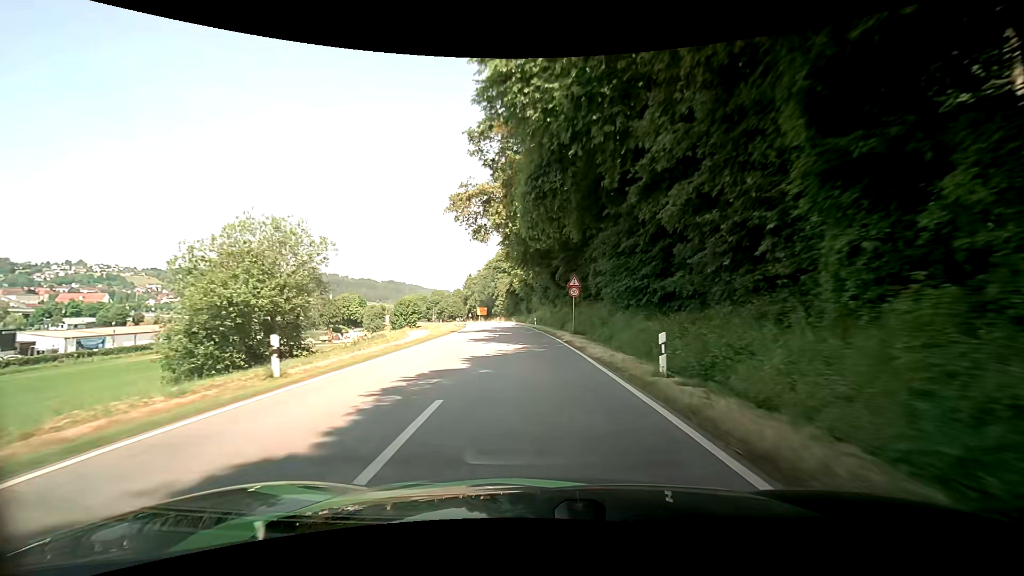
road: secondary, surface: asphalt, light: Day
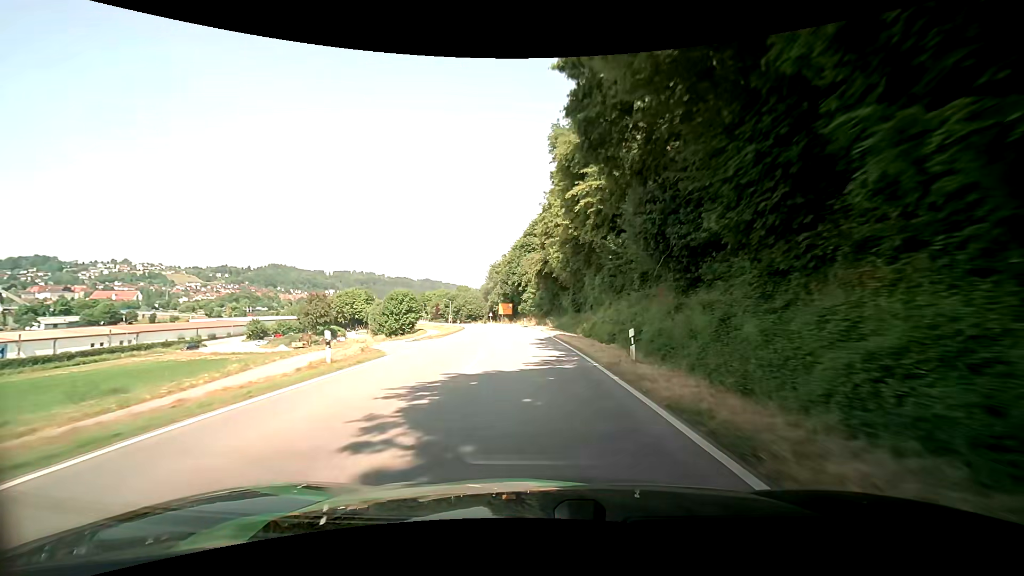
(-1.9, +40.9) m; -5°
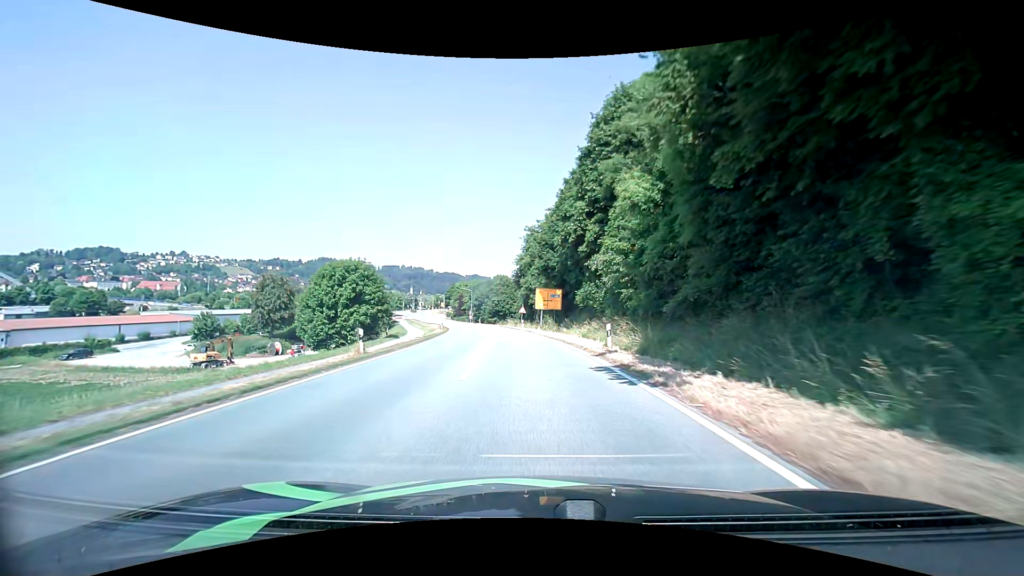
(-2.1, +50.2) m; -5°
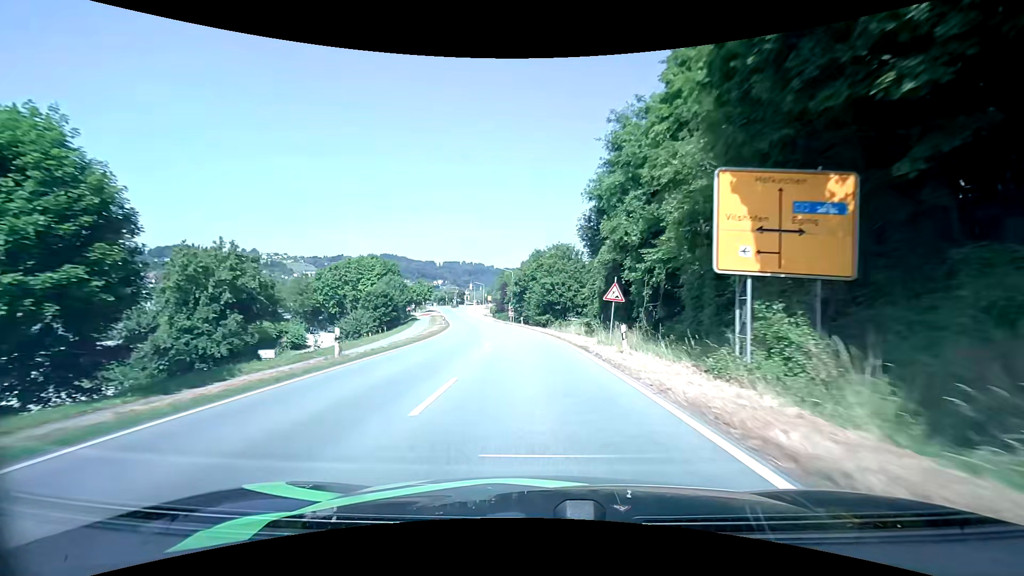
(-2.2, +40.5) m; -7°
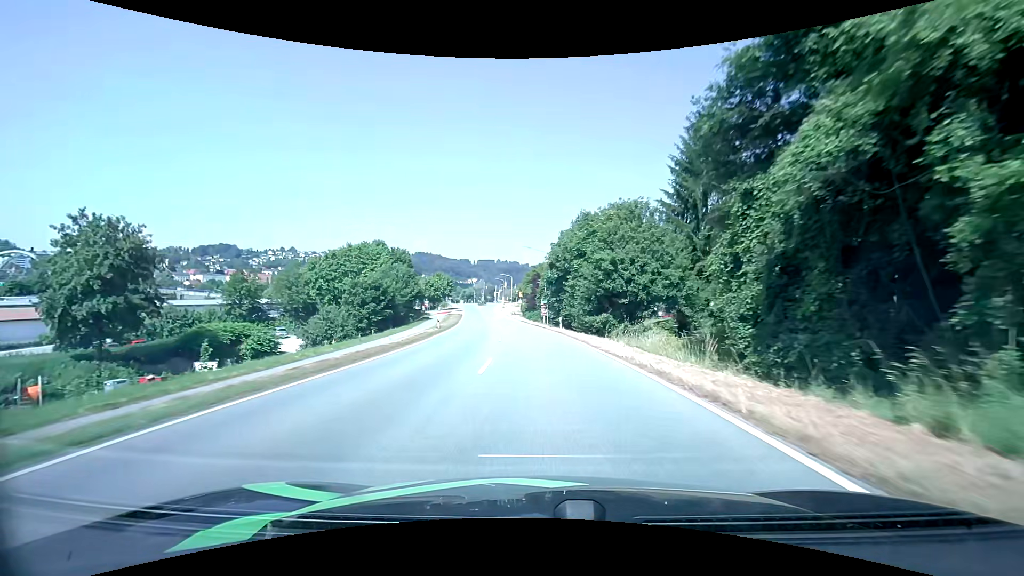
(-0.8, +20.3) m; -4°
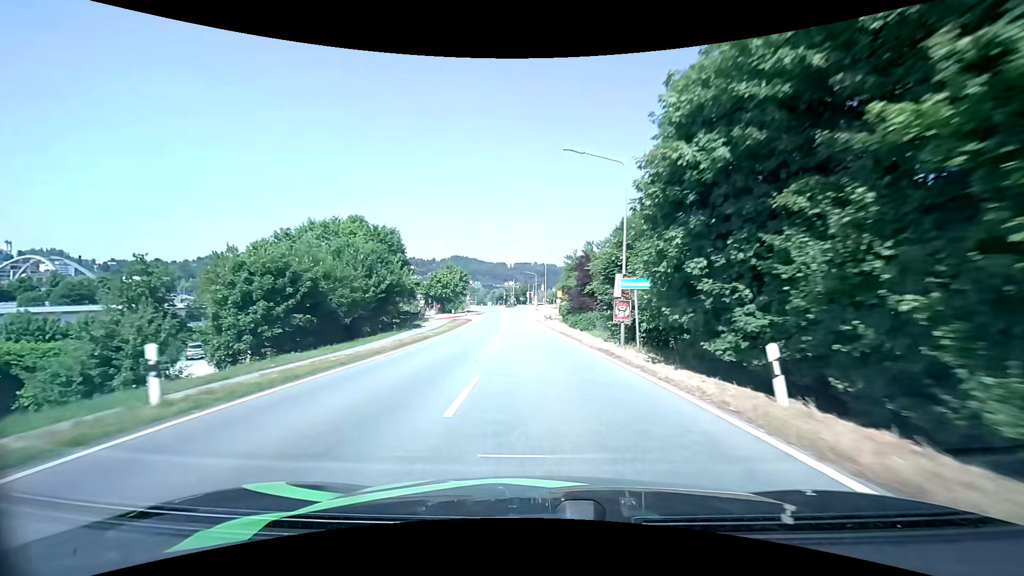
(-0.9, +29.0) m; -4°
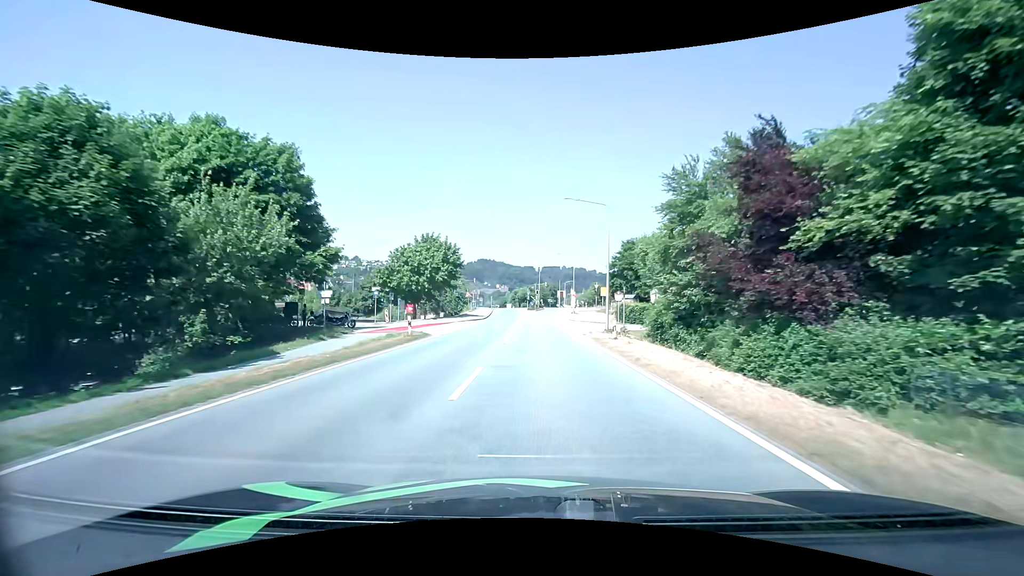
(-1.3, +35.4) m; -4°
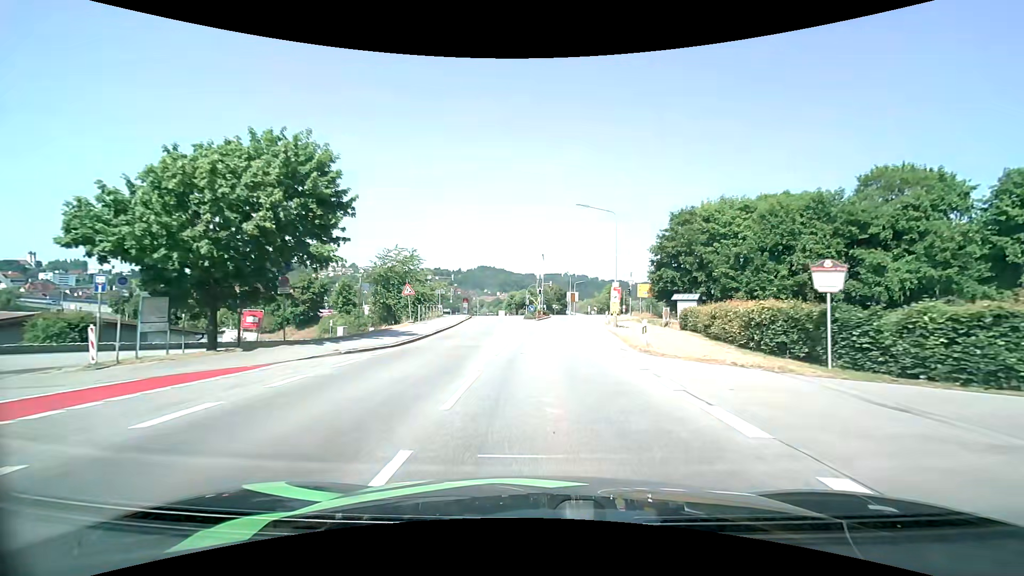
(-0.2, +31.0) m; 0°
